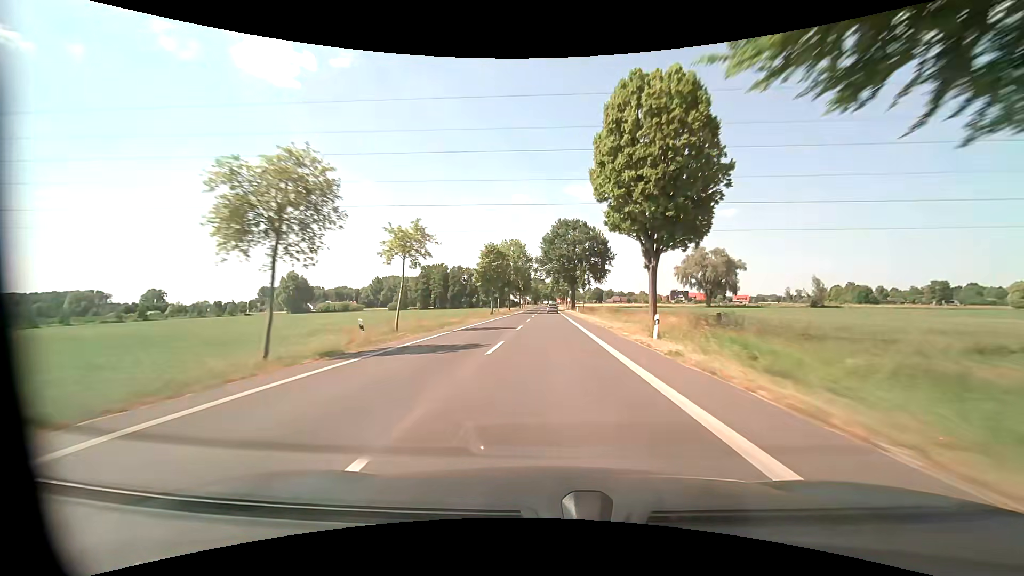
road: tertiary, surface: asphalt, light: Day
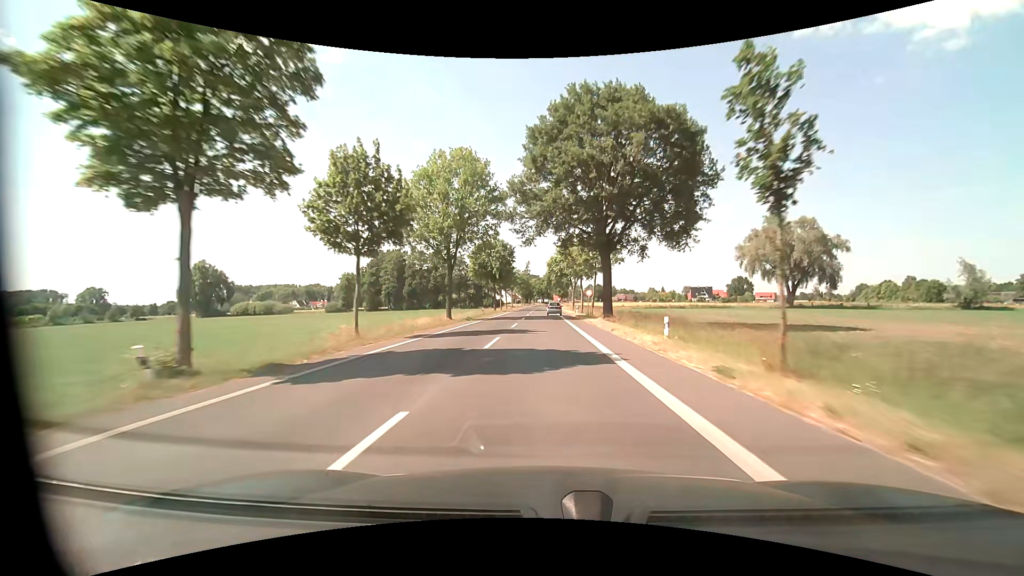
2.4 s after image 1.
(+0.5, +60.5) m; 0°
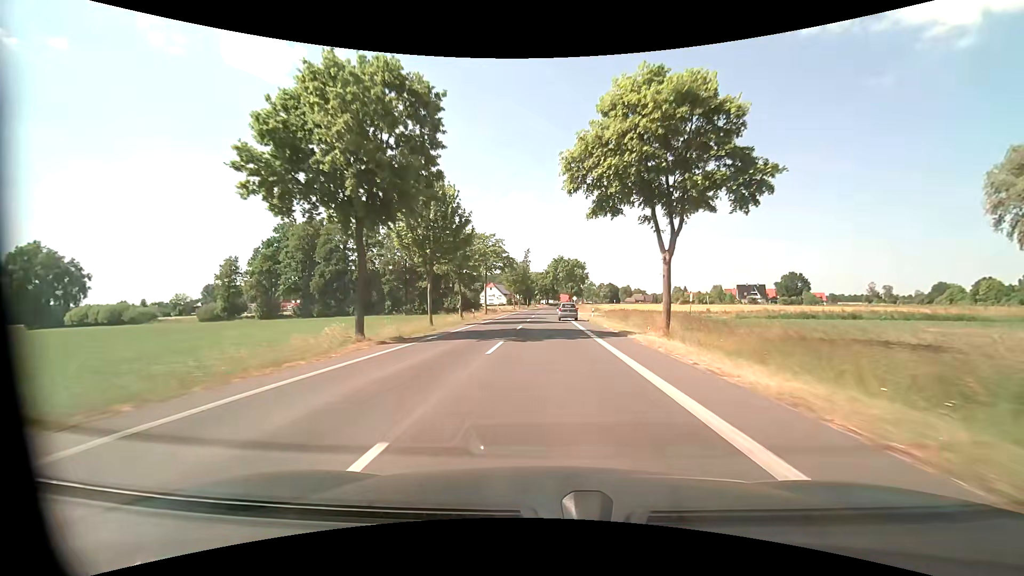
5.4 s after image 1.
(-0.3, +63.1) m; 0°
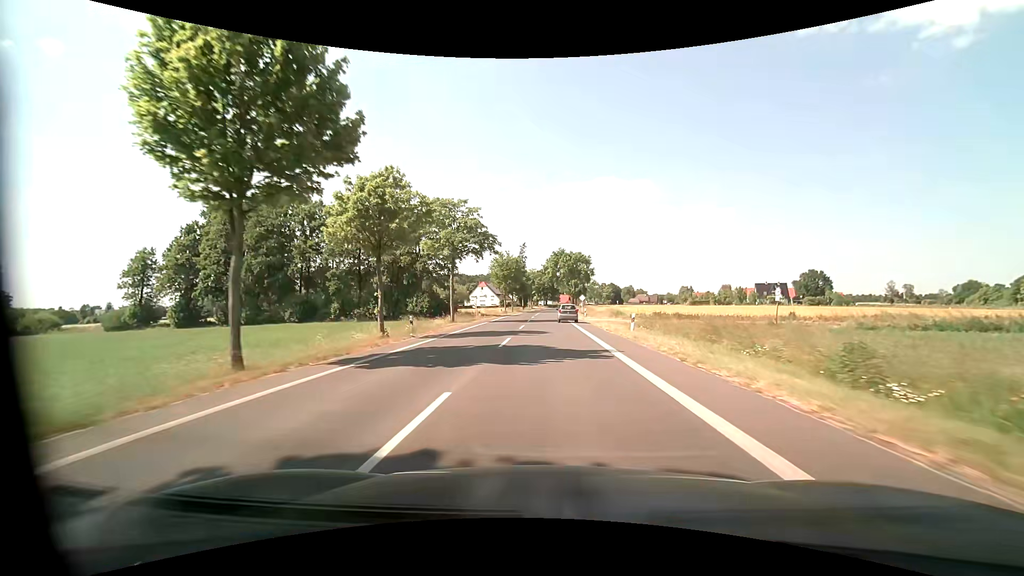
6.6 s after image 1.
(0.0, +22.0) m; 0°
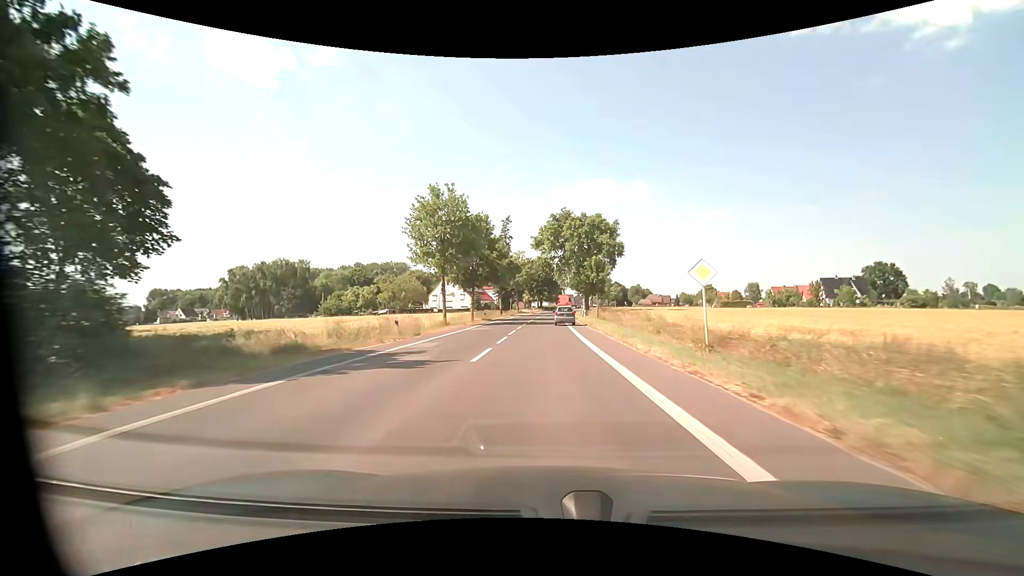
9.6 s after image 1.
(+0.4, +53.9) m; +1°
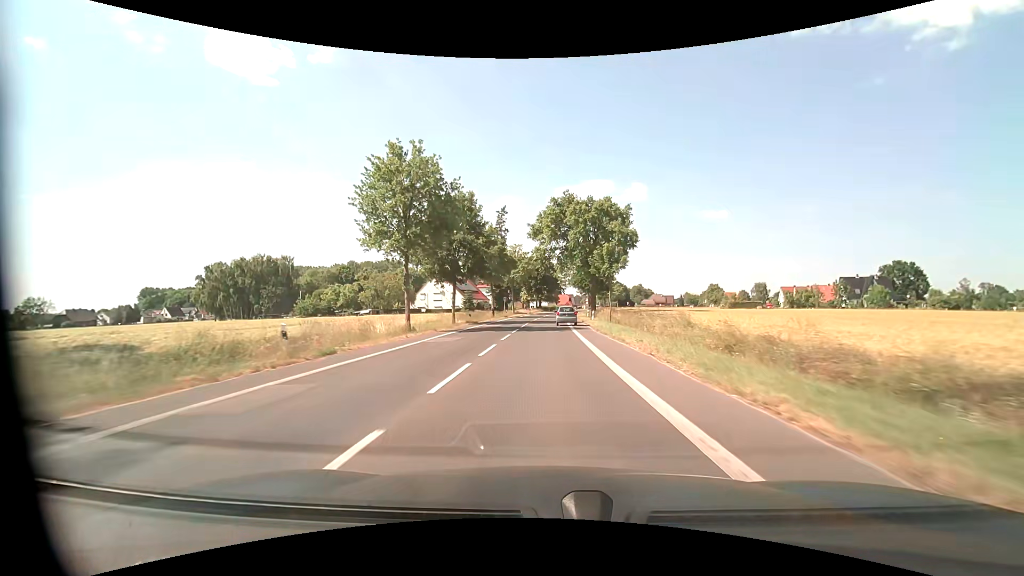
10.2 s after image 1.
(0.0, +10.9) m; 0°
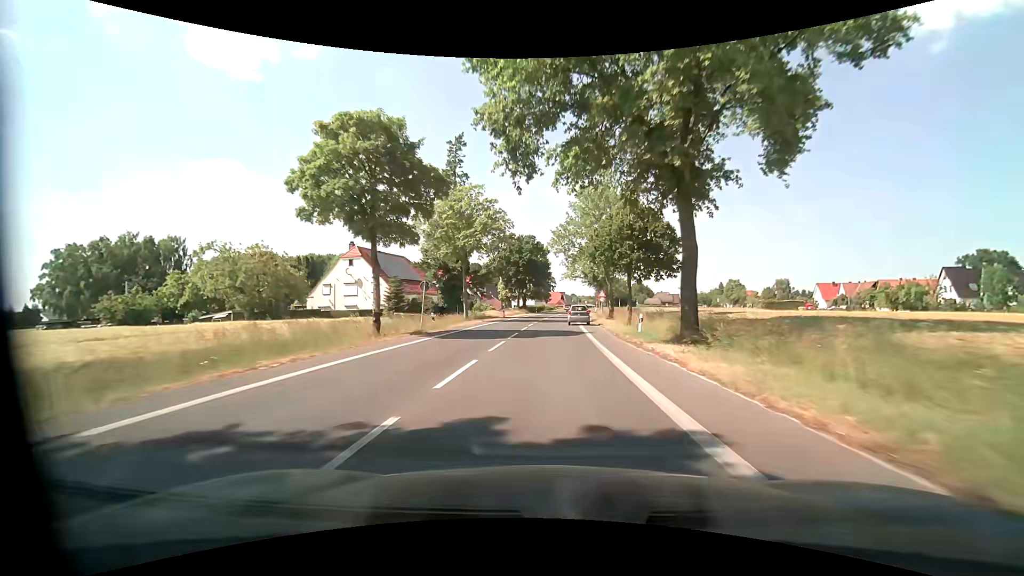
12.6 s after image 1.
(+0.3, +43.5) m; +1°
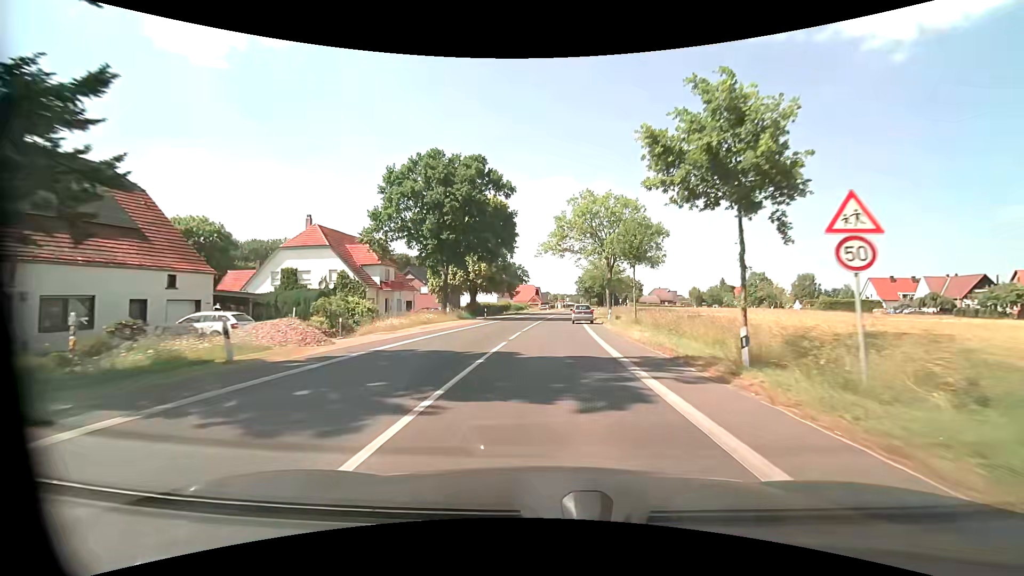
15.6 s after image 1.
(+1.6, +51.1) m; +3°
(0, +10) (0, +20) (+1, +30) (+1, +40) (+2, +50) (+3, +60) (+4, +70) (+5, +80) (+6, +90) (+7, +100) m
